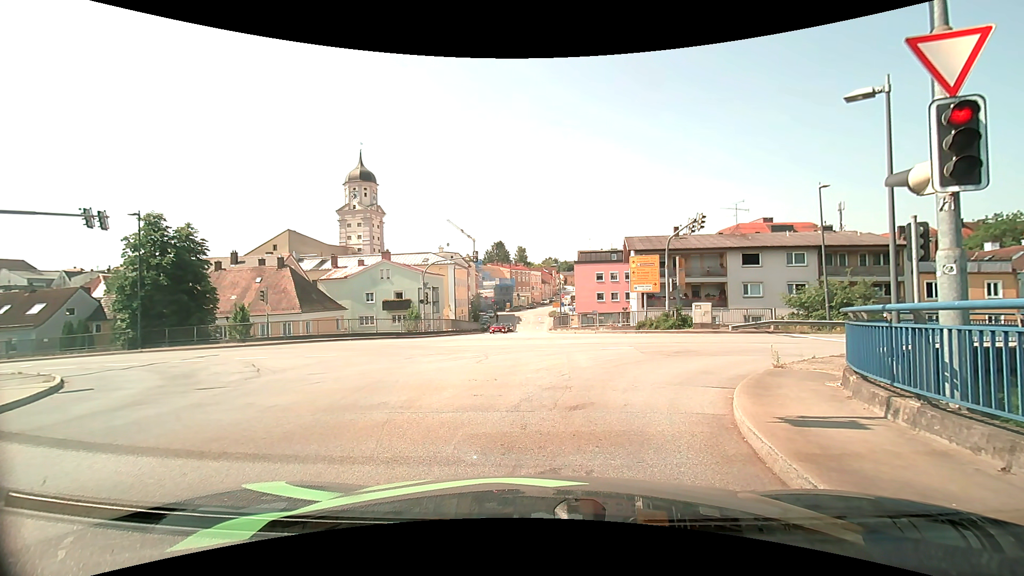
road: secondary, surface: asphalt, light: Day
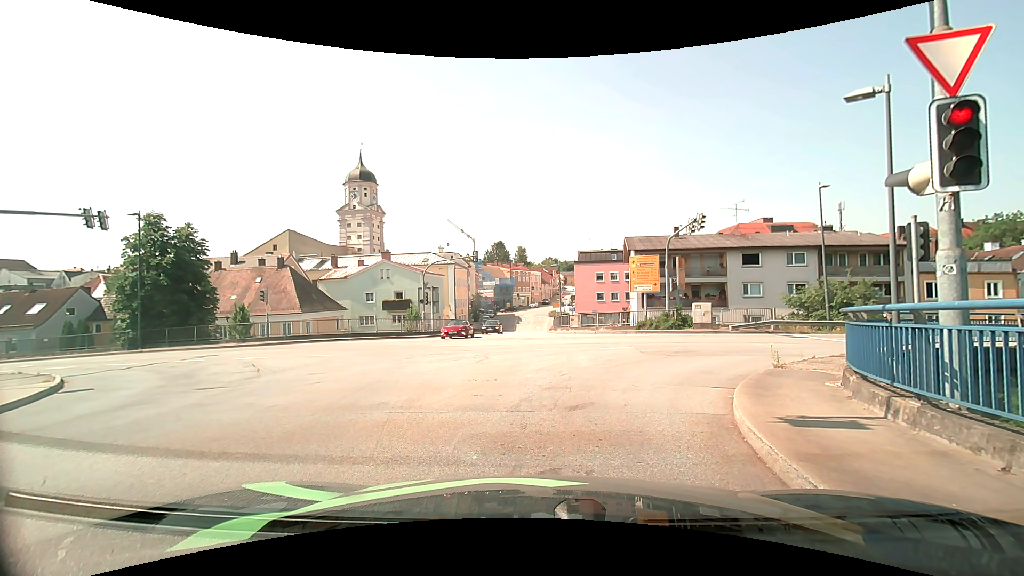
(0.0, 0.0) m; 0°
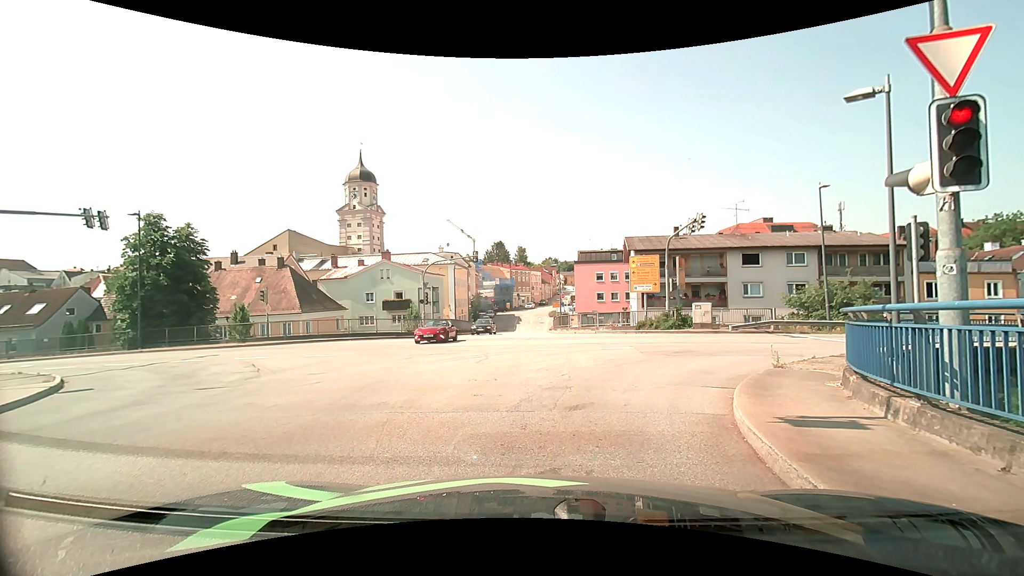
(0.0, 0.0) m; 0°
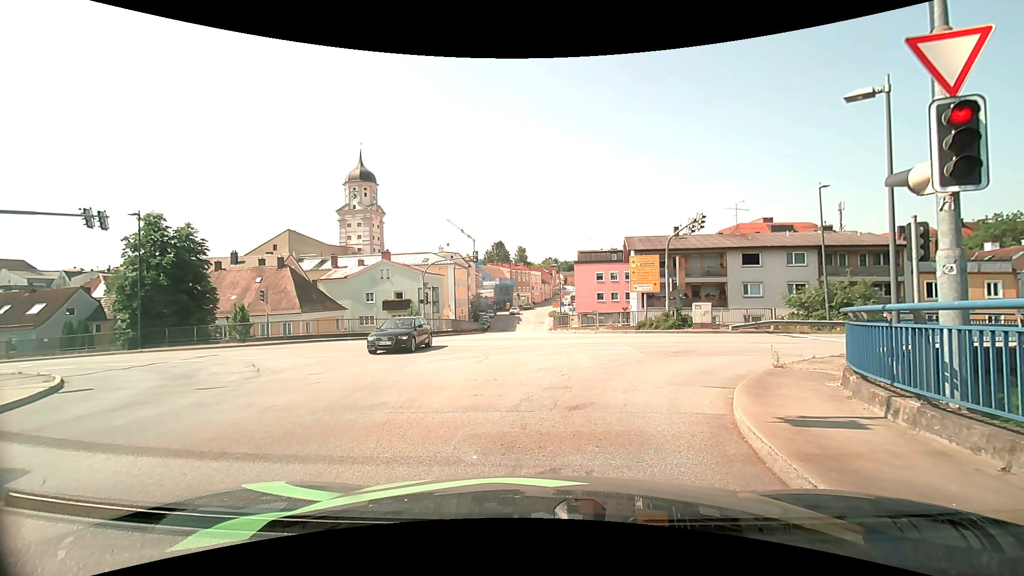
(0.0, 0.0) m; 0°
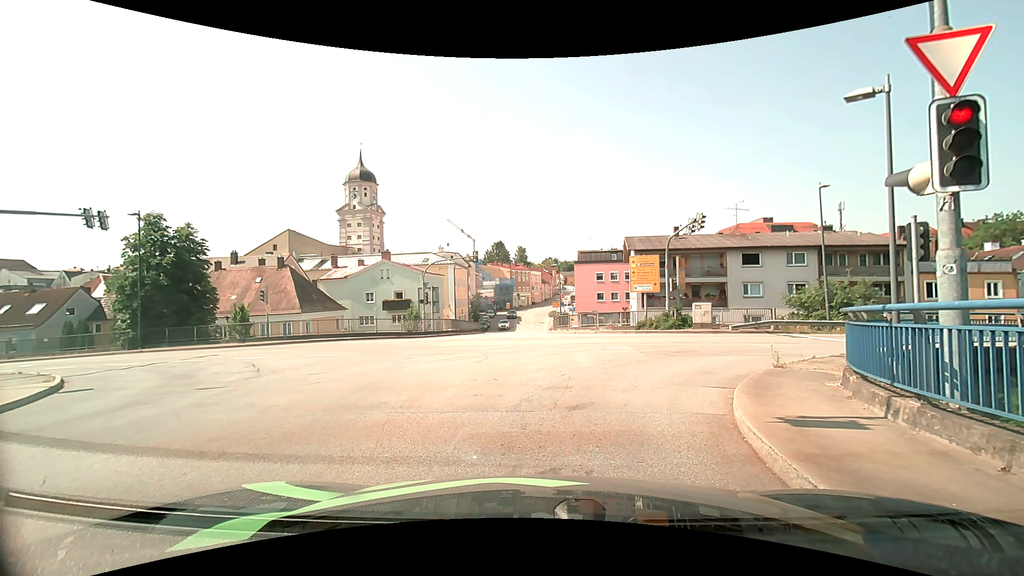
(0.0, 0.0) m; 0°
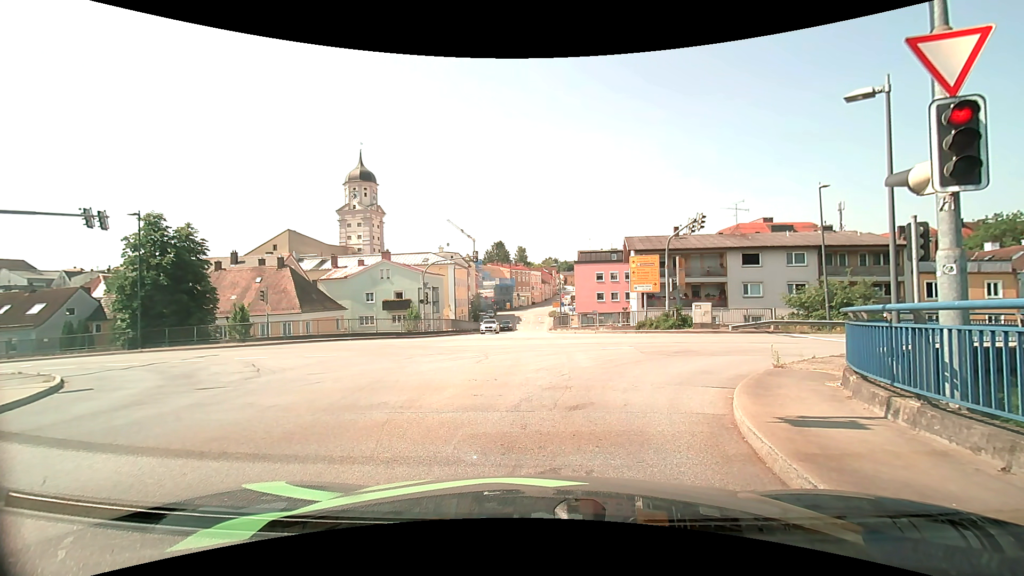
(0.0, 0.0) m; 0°
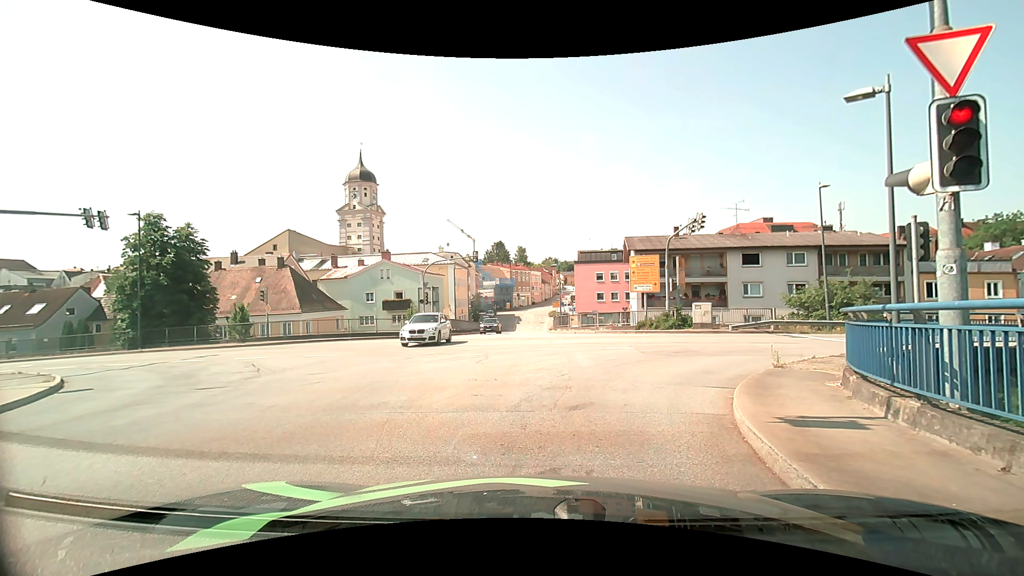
(0.0, 0.0) m; 0°
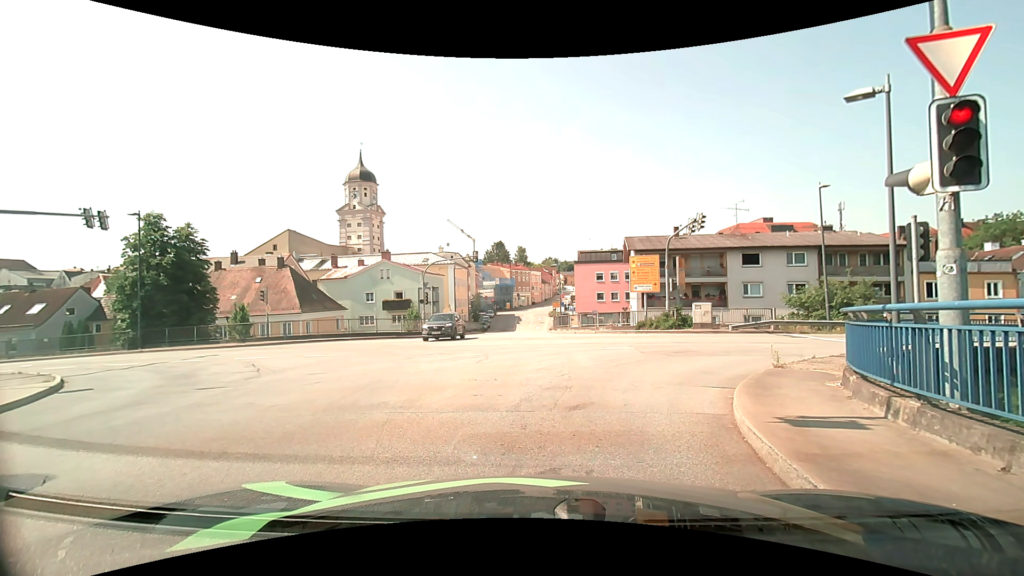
(0.0, 0.0) m; 0°
